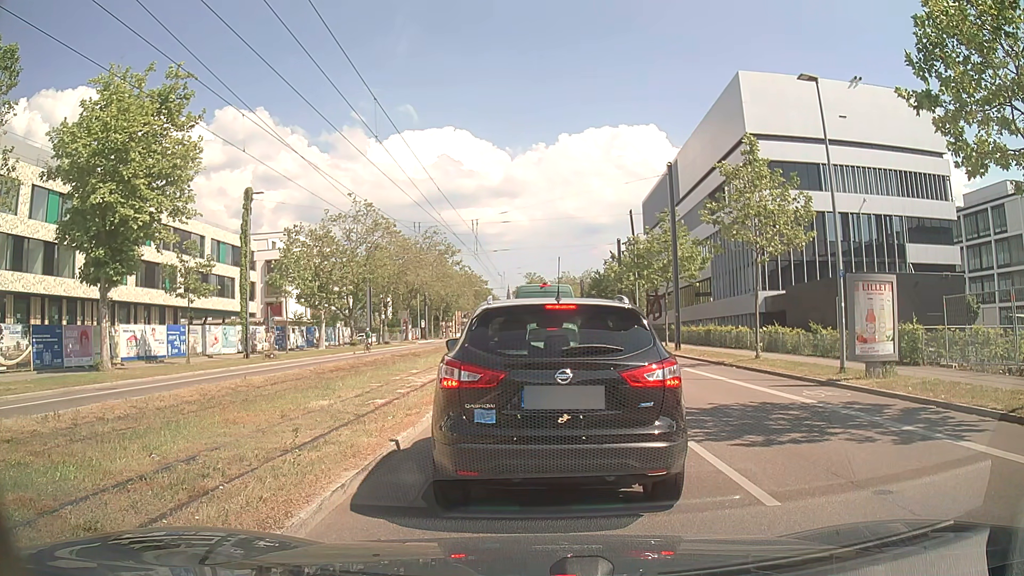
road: secondary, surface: asphalt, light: Day
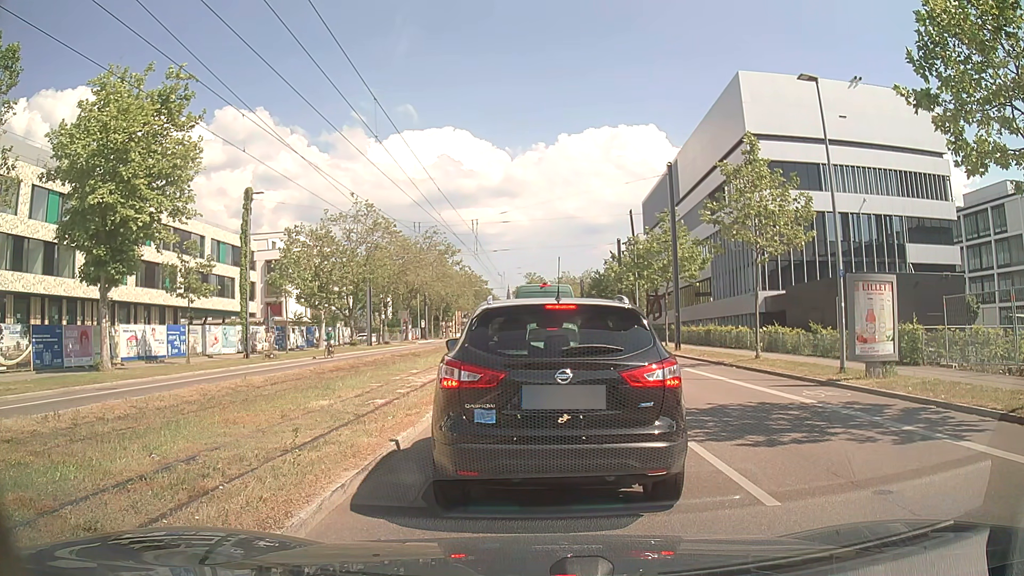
(0.0, 0.0) m; 0°
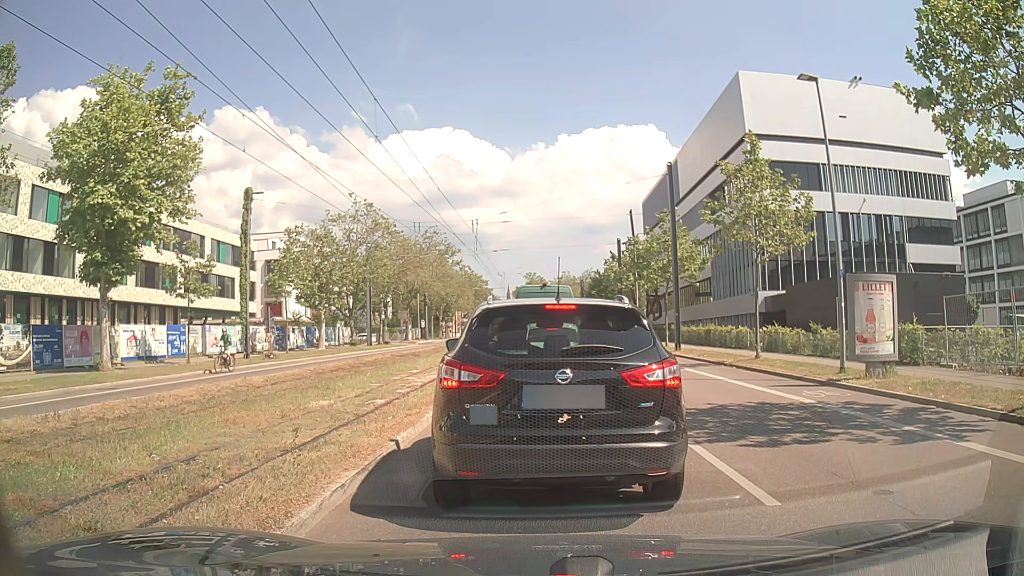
(0.0, 0.0) m; 0°
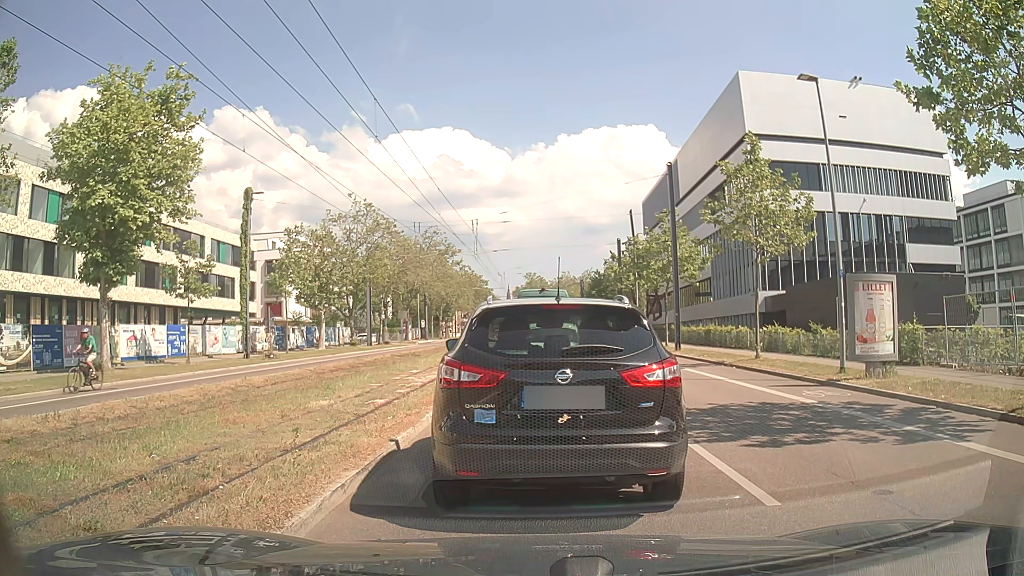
(0.0, 0.0) m; 0°
